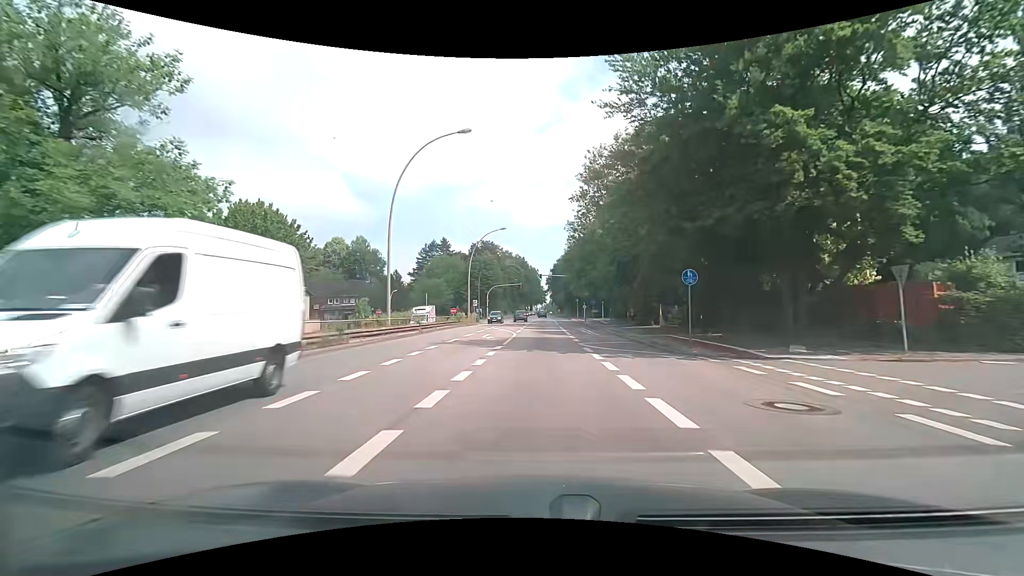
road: secondary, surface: asphalt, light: Day
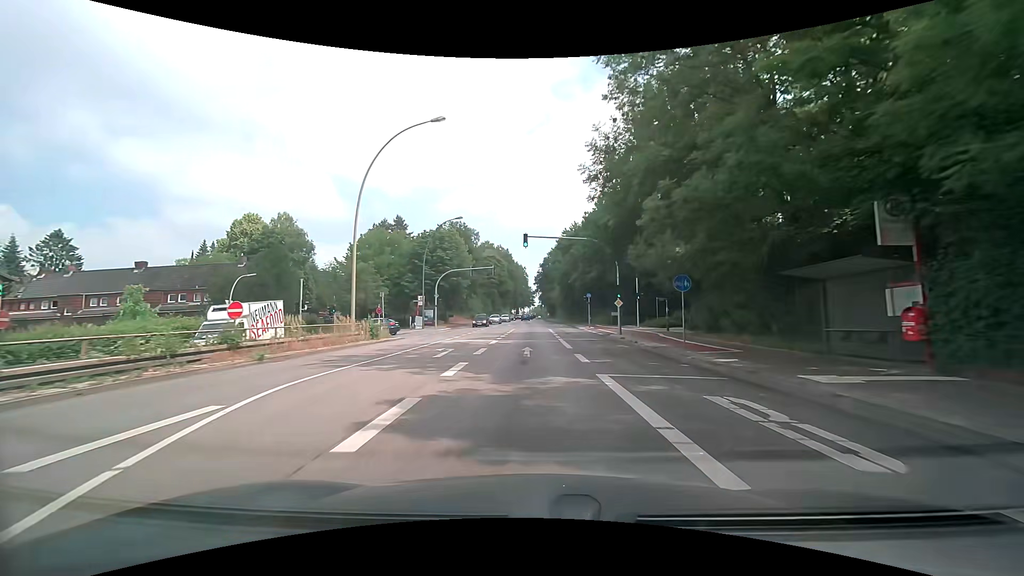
(+0.9, +37.1) m; +1°
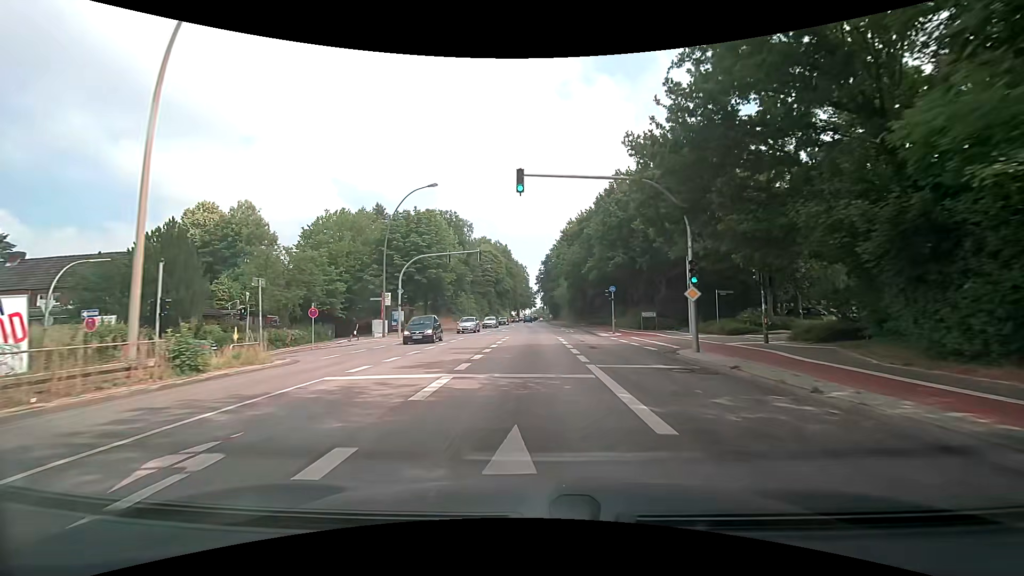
(+0.1, +14.9) m; 0°
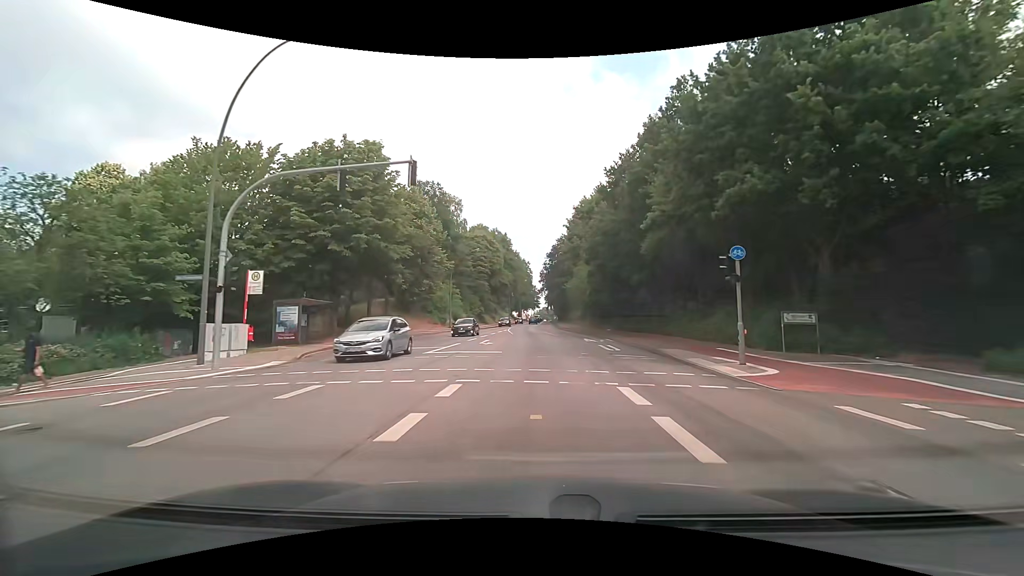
(+0.1, +22.3) m; 0°
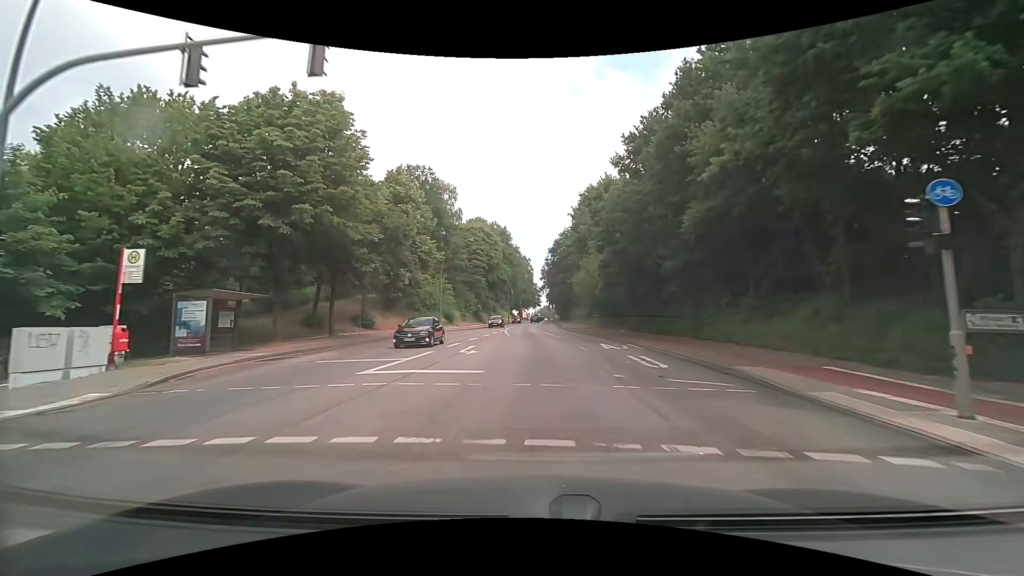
(-0.1, +7.4) m; -1°
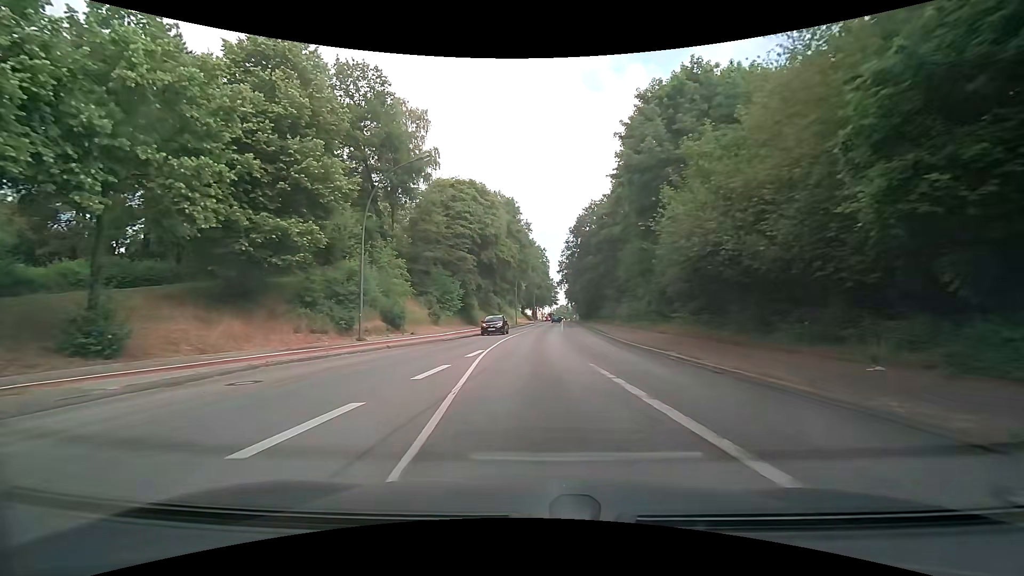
(-0.2, +29.9) m; -1°
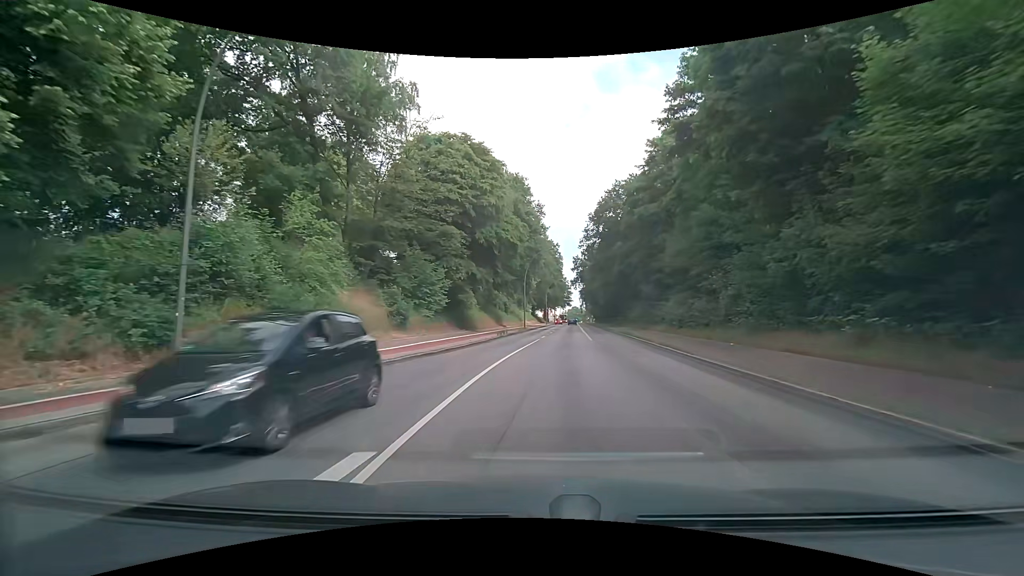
(-0.2, +15.1) m; -2°
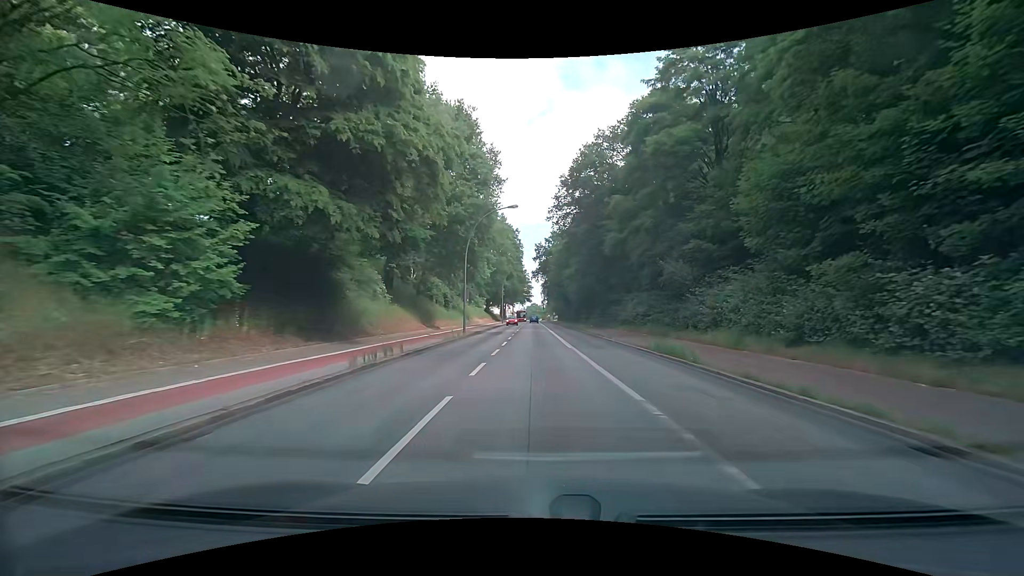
(+0.9, +22.5) m; +5°
(0, +10) (0, +20) (0, +30) (0, +40) (0, +50) (0, +60) (0, +70) (0, +80) (0, +90) (0, +100) m
